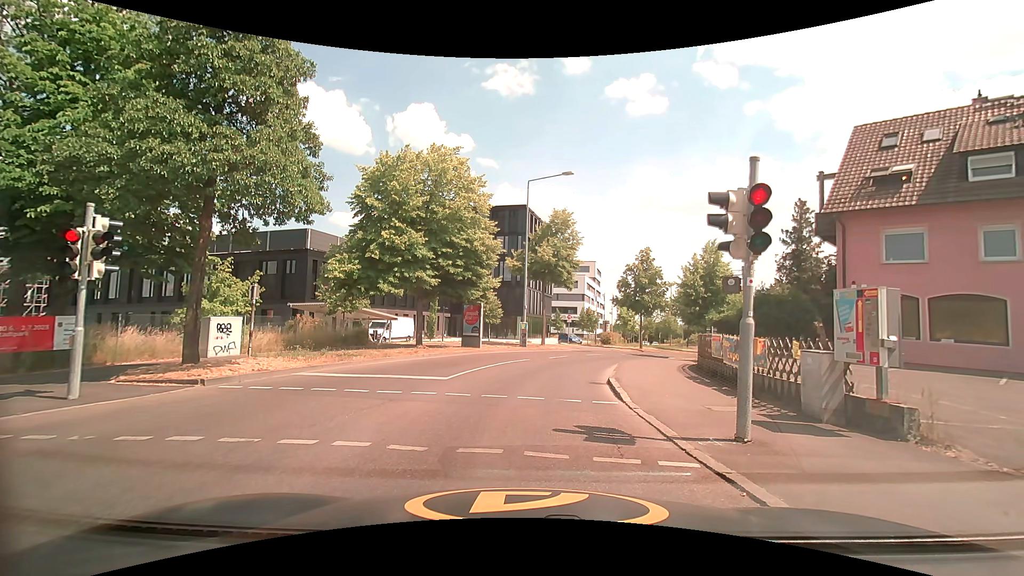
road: tertiary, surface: asphalt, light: Day
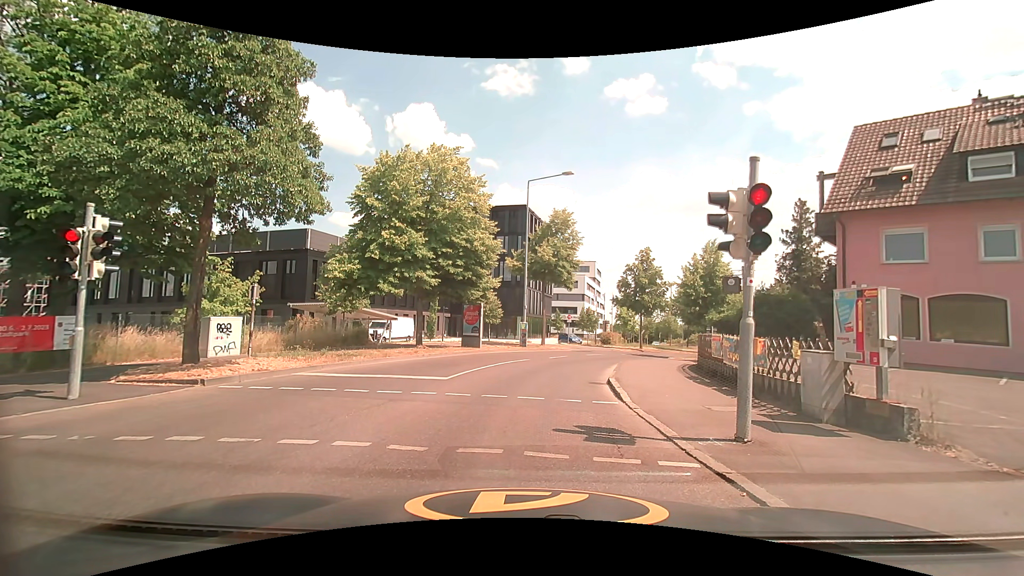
(0.0, 0.0) m; 0°
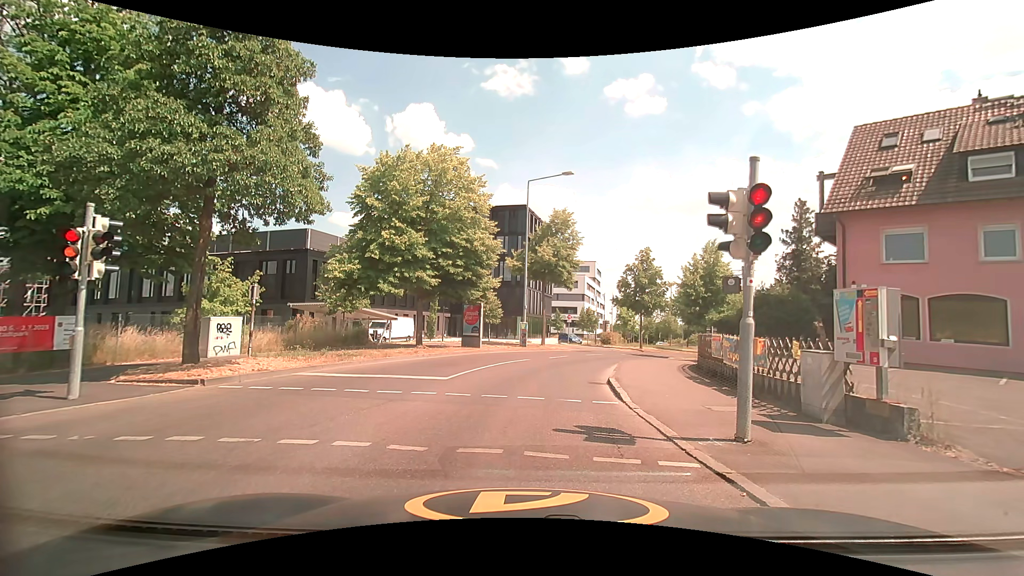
(0.0, 0.0) m; 0°
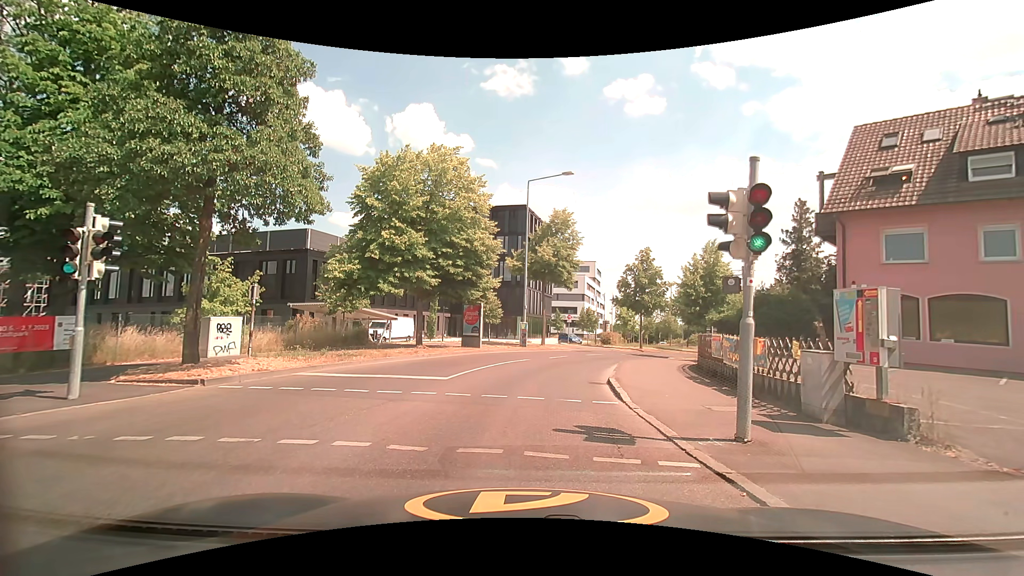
(0.0, 0.0) m; 0°
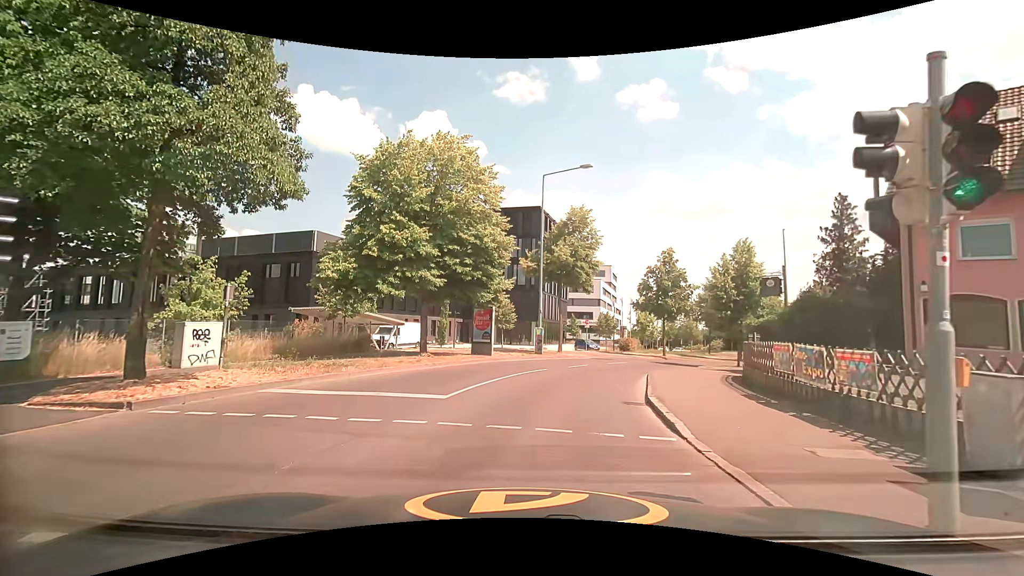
(0.0, +2.8) m; 0°
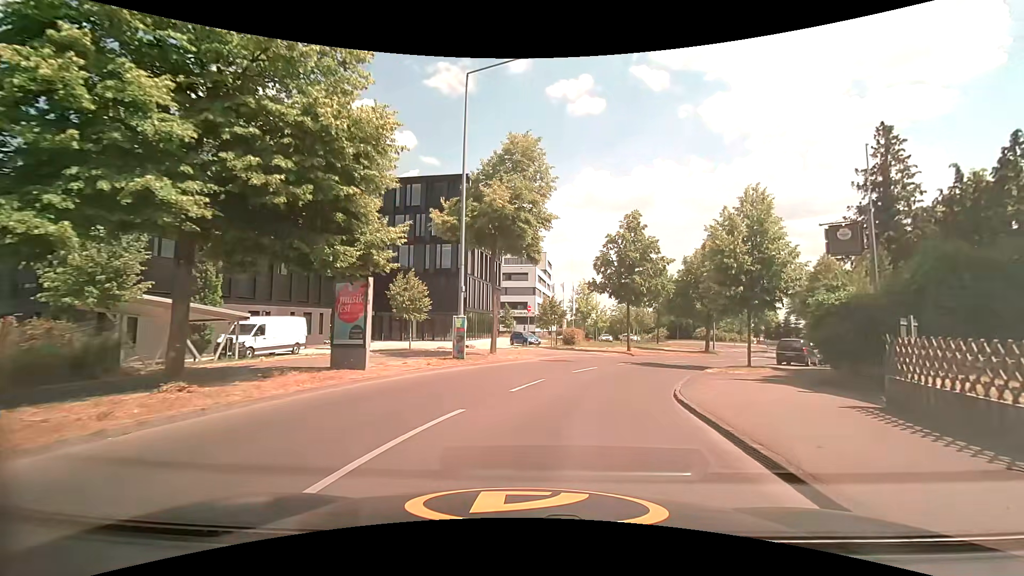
(+0.5, +12.1) m; +7°
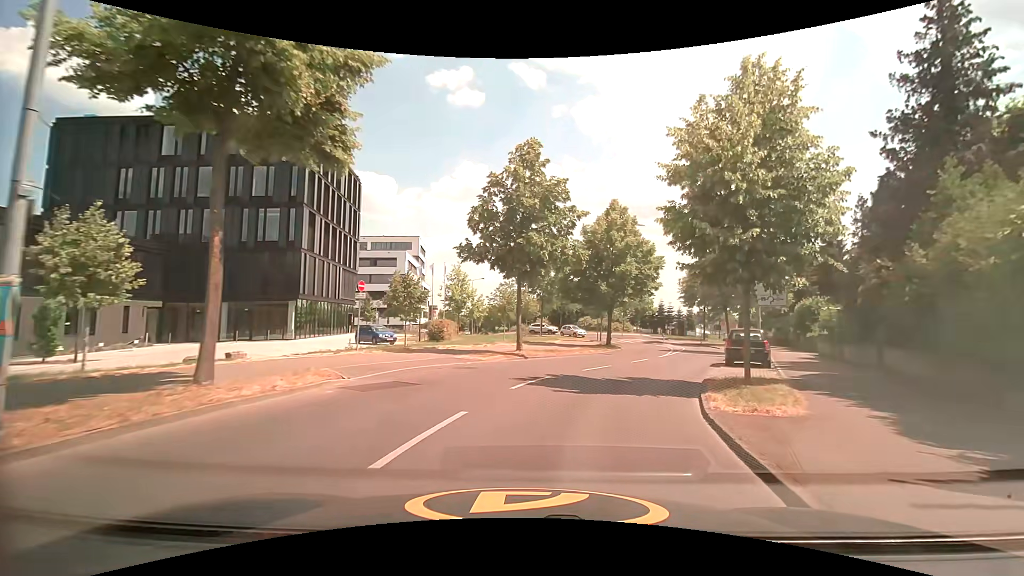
(+1.5, +12.5) m; +15°
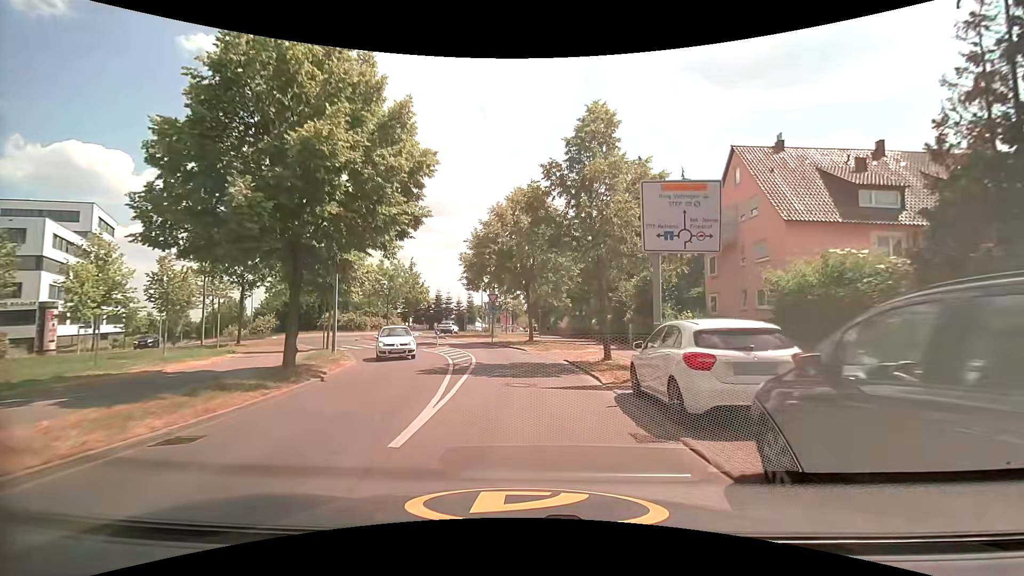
(+5.3, +21.7) m; +25°
(0, +10) (0, +20) (-2, +30) (-6, +39) (-10, +48) (-11, +58) (-10, +68) (-8, +78) (-4, +87) (-1, +96) m
